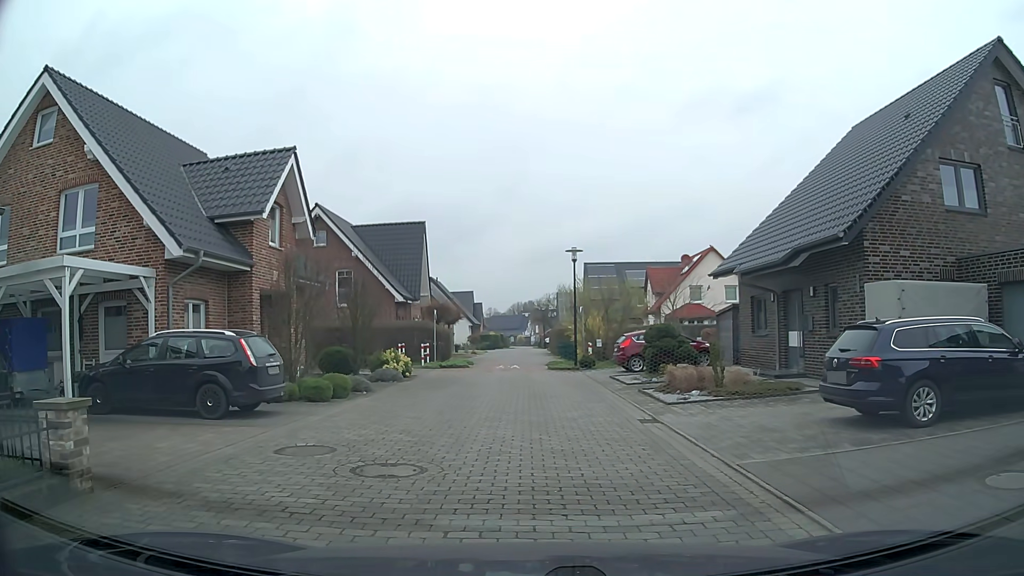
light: Day
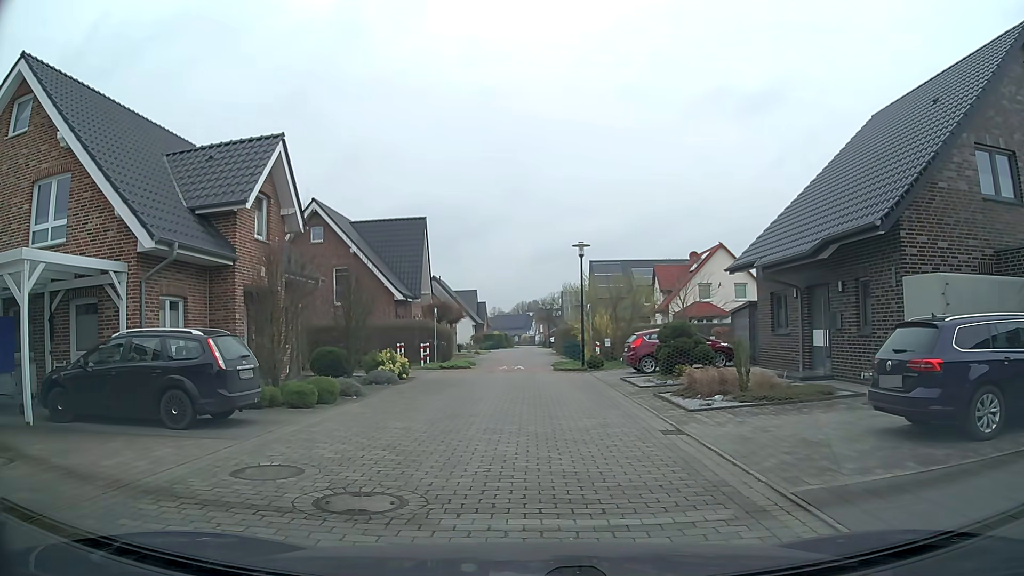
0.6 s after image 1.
(0.0, +1.4) m; +1°
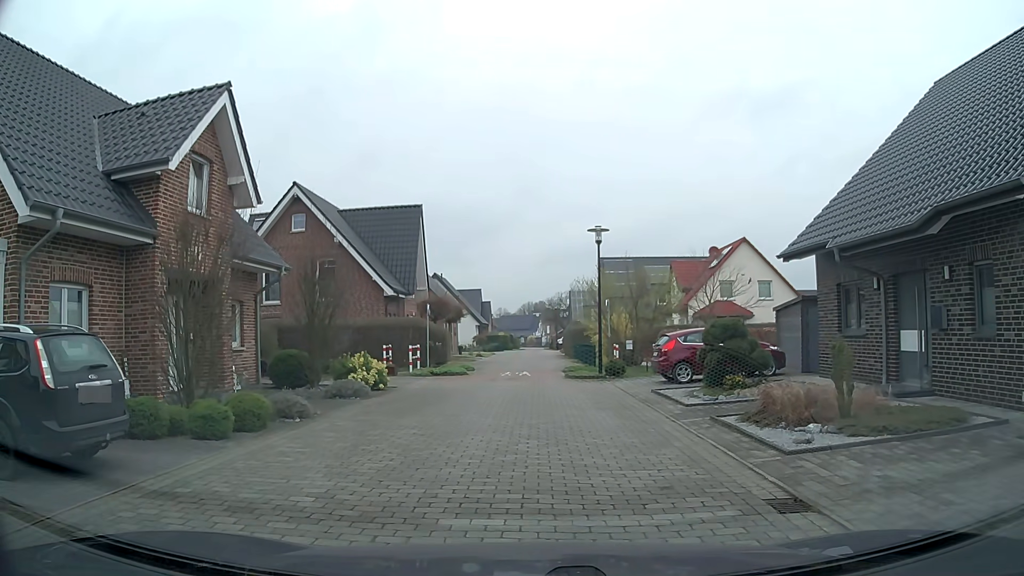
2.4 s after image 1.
(0.0, +4.3) m; -1°
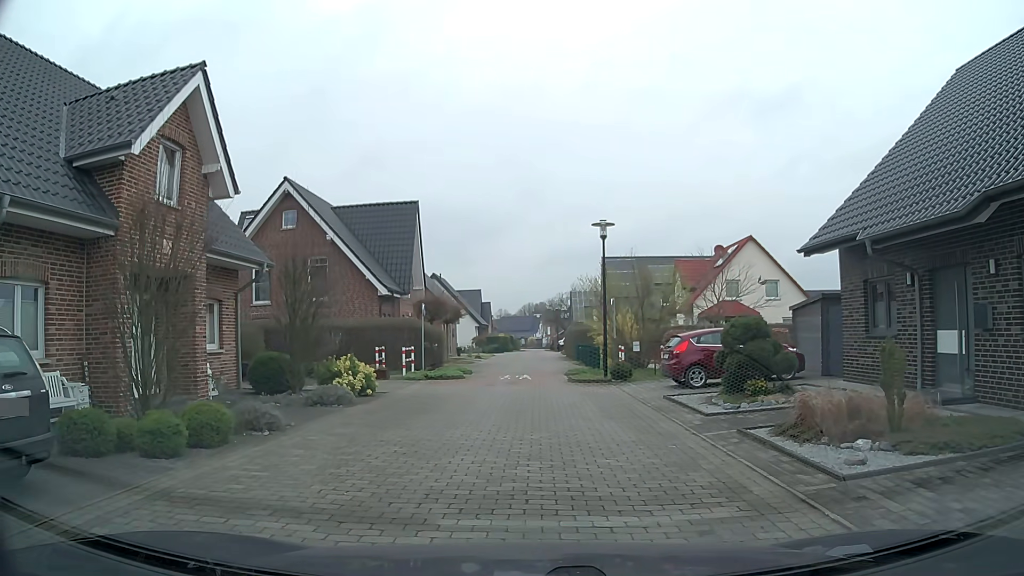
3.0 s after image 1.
(0.0, +1.4) m; -1°
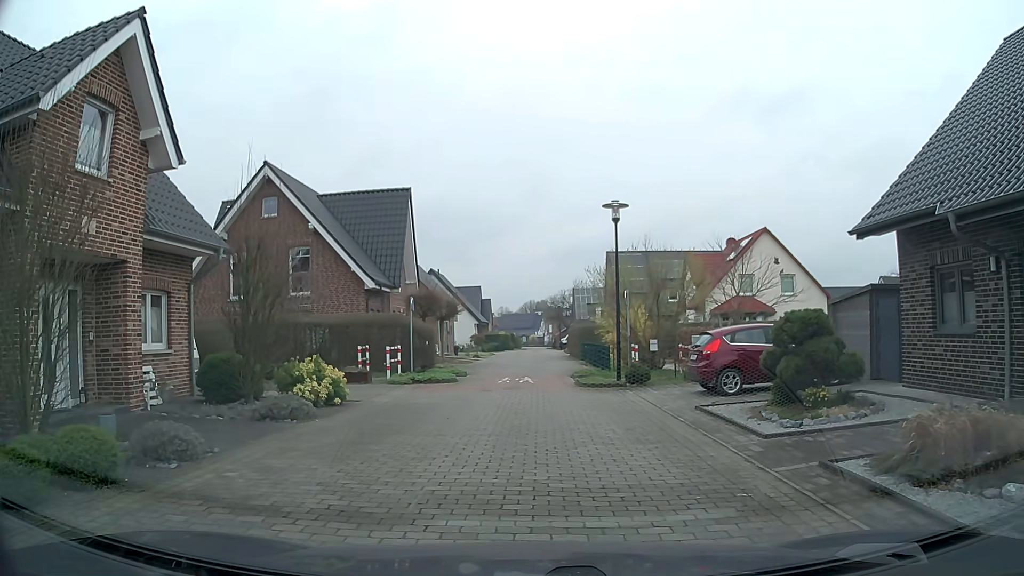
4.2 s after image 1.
(+0.1, +2.8) m; +2°
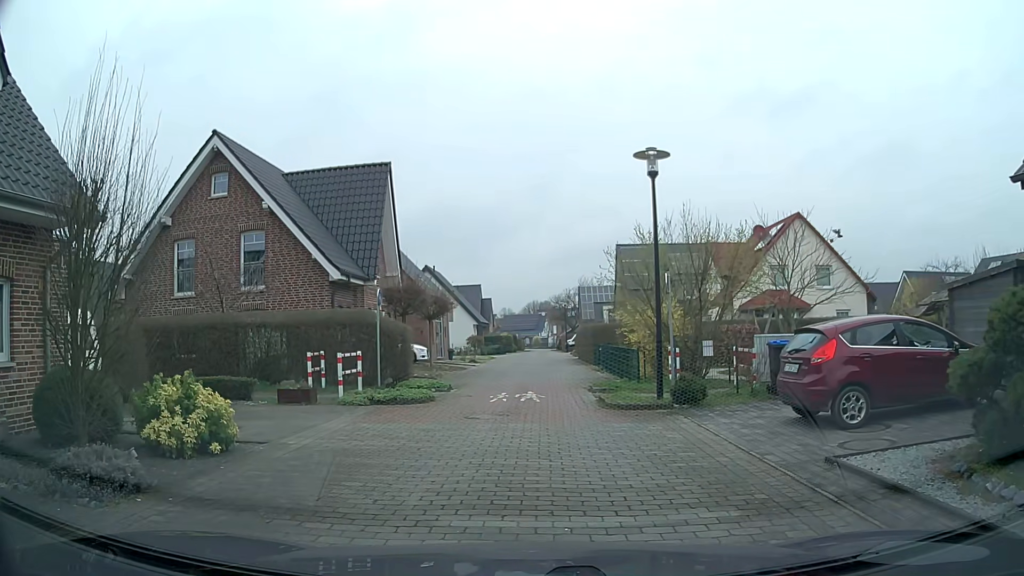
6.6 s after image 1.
(-0.1, +5.6) m; +1°
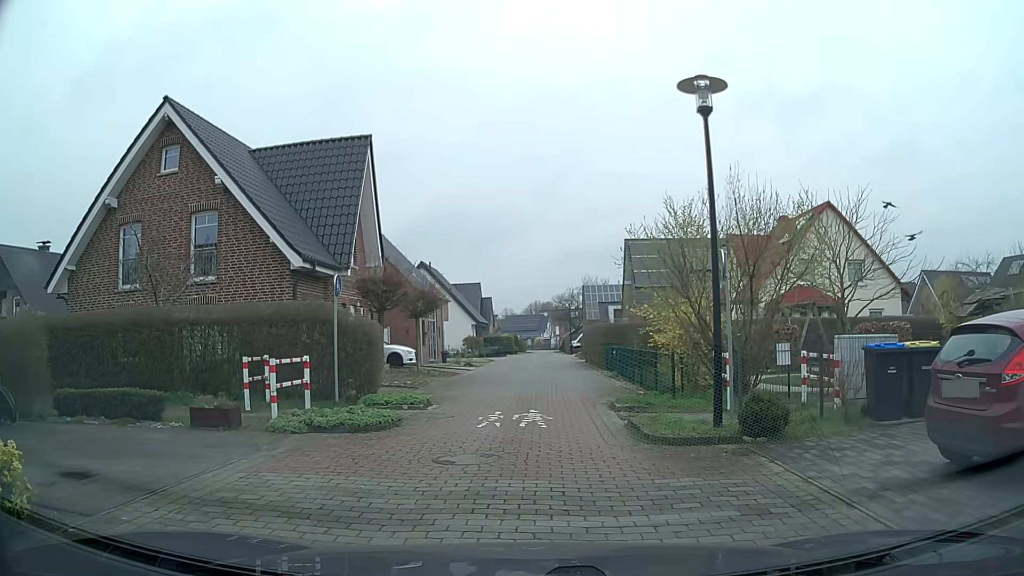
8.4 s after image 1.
(-0.1, +4.1) m; 0°
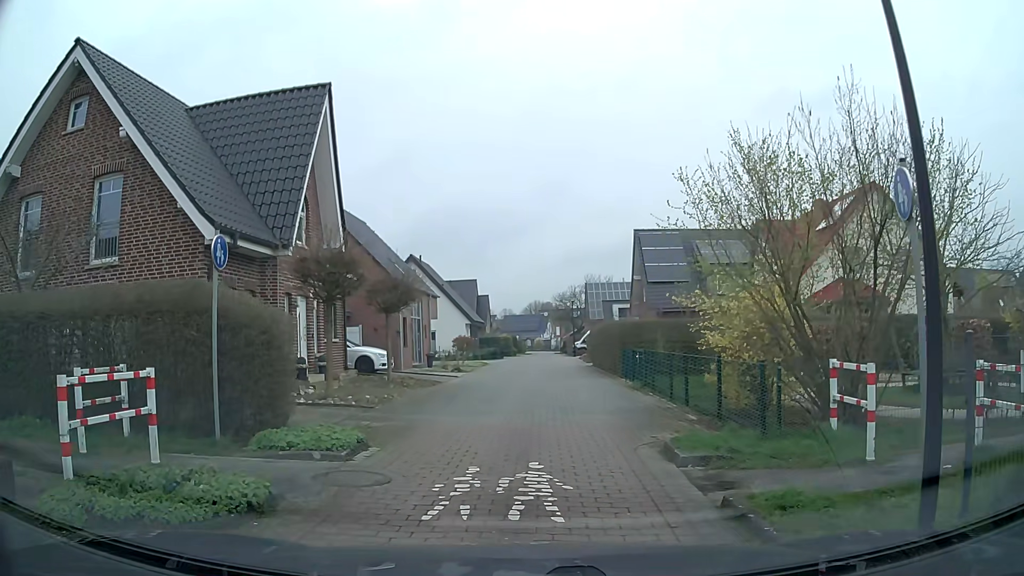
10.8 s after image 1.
(-0.1, +5.4) m; -1°
